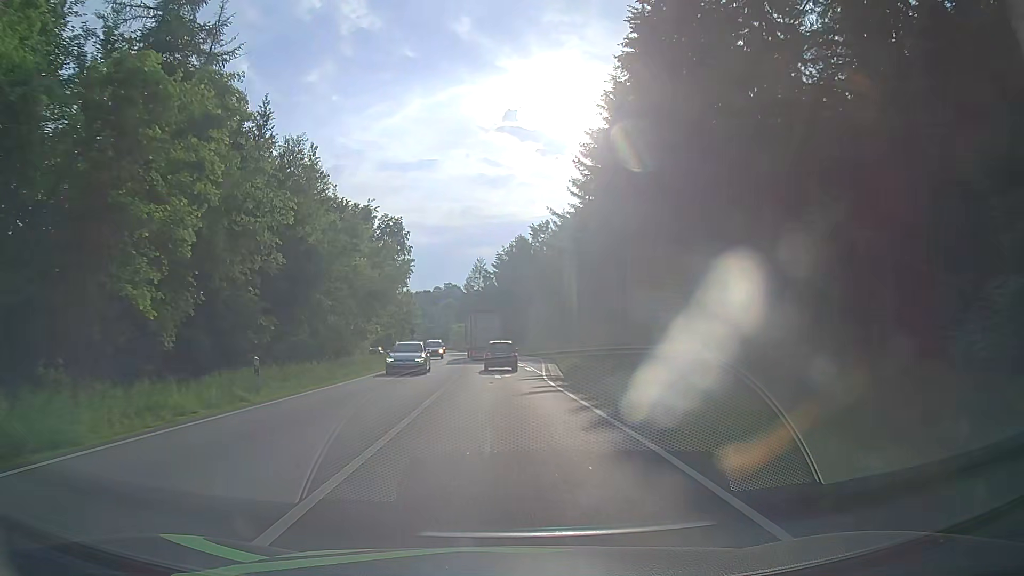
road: primary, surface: asphalt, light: Day
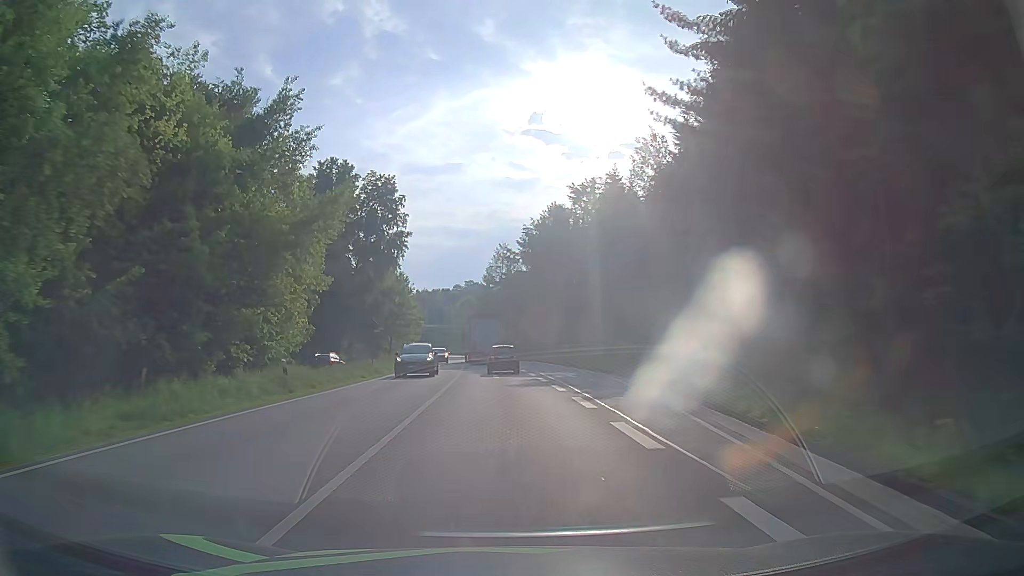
(-0.5, +31.6) m; -2°
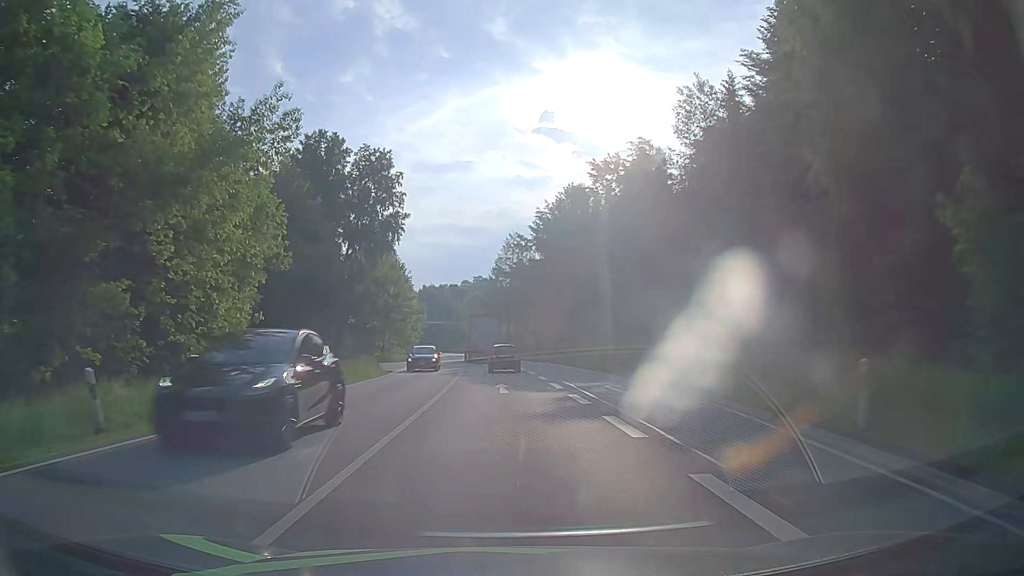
(0.0, +10.7) m; 0°
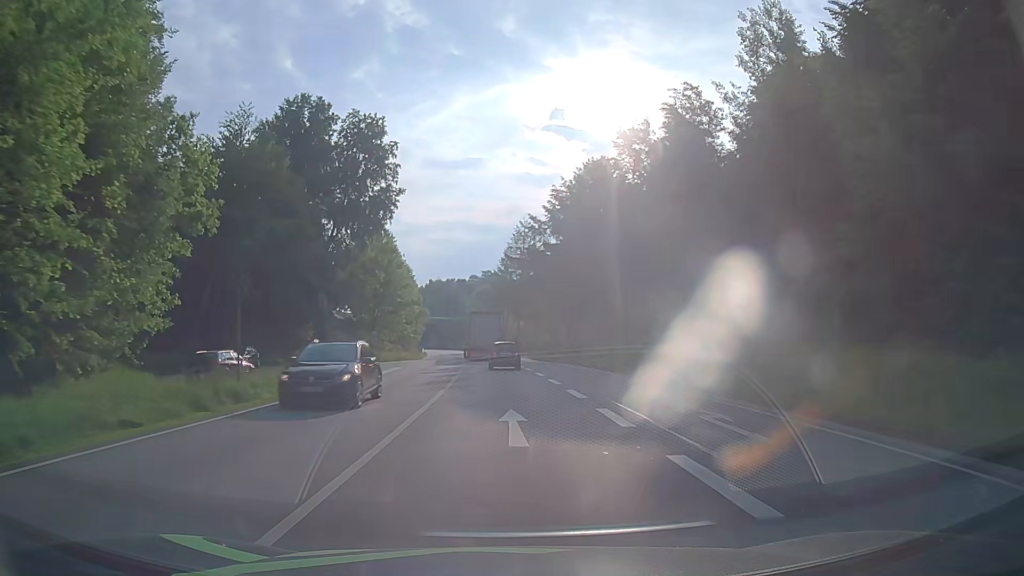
(-0.1, +10.8) m; -1°
(0, +10) (0, +20) (-1, +30) (-1, +40) (-2, +50) (-2, +60) (-3, +70) (-4, +80) (-5, +90) (-6, +100) m
